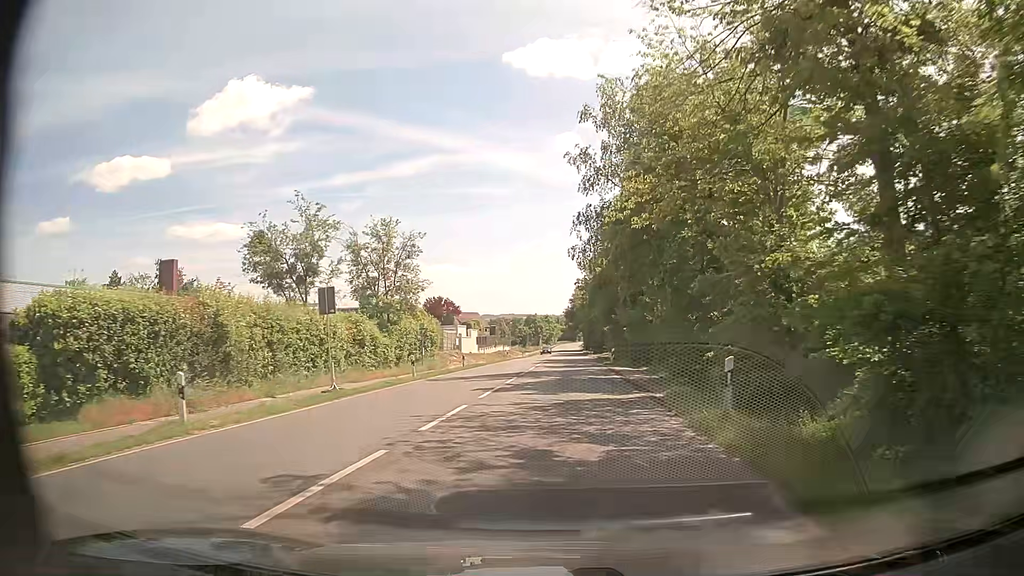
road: secondary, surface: asphalt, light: Day
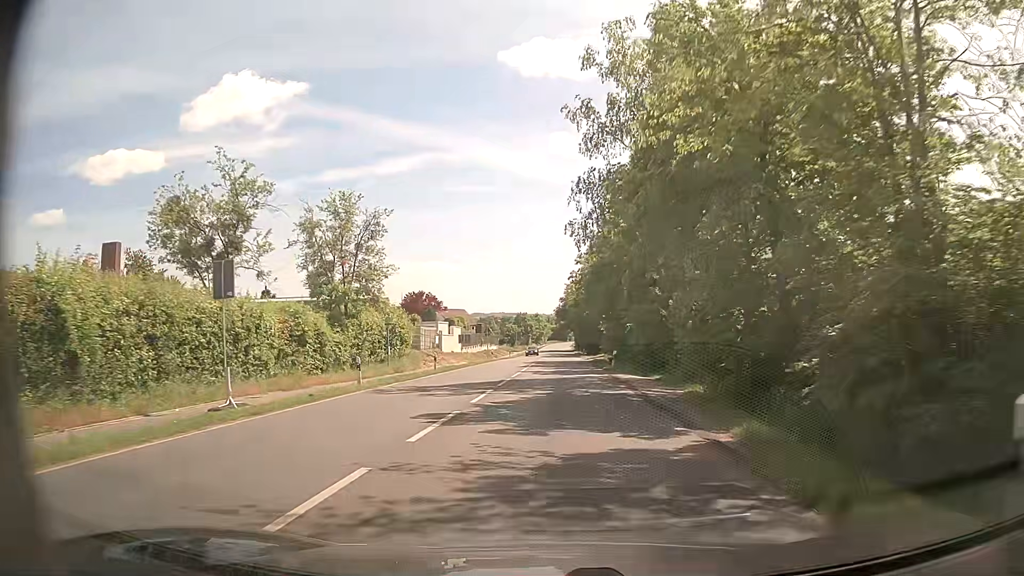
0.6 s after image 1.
(+0.1, +7.2) m; +1°
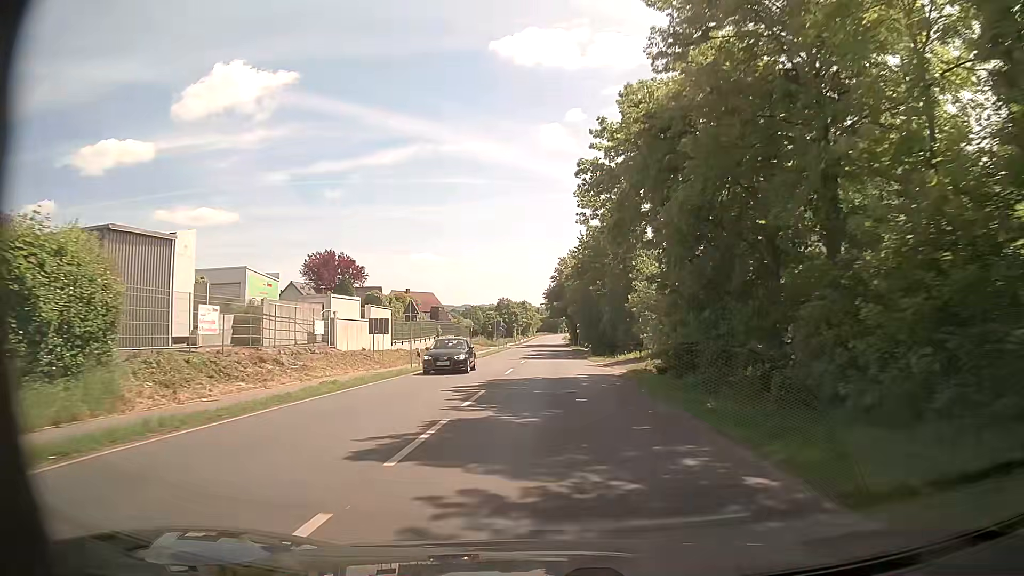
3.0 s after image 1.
(+0.1, +32.5) m; 0°
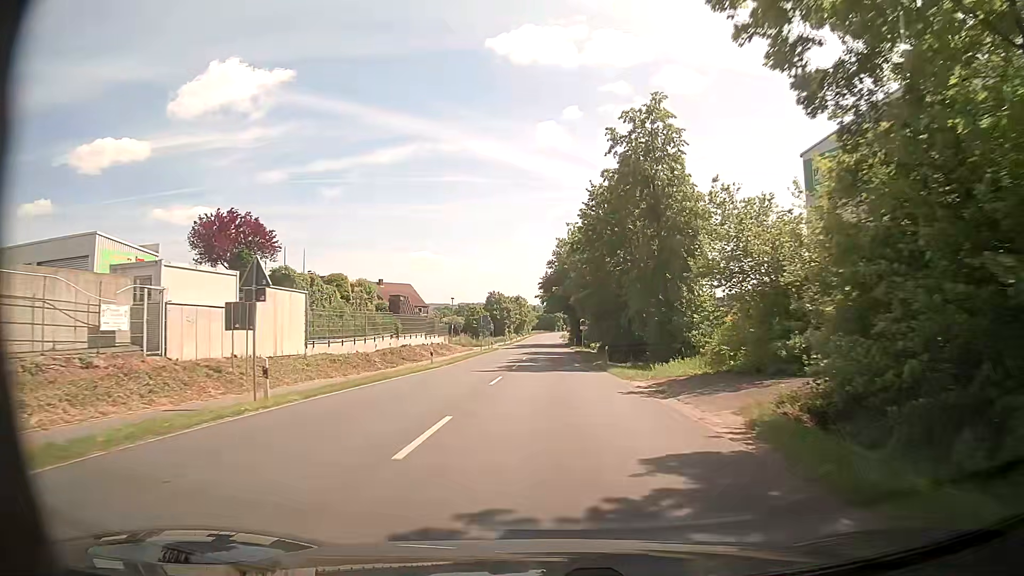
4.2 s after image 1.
(+0.1, +18.0) m; +1°
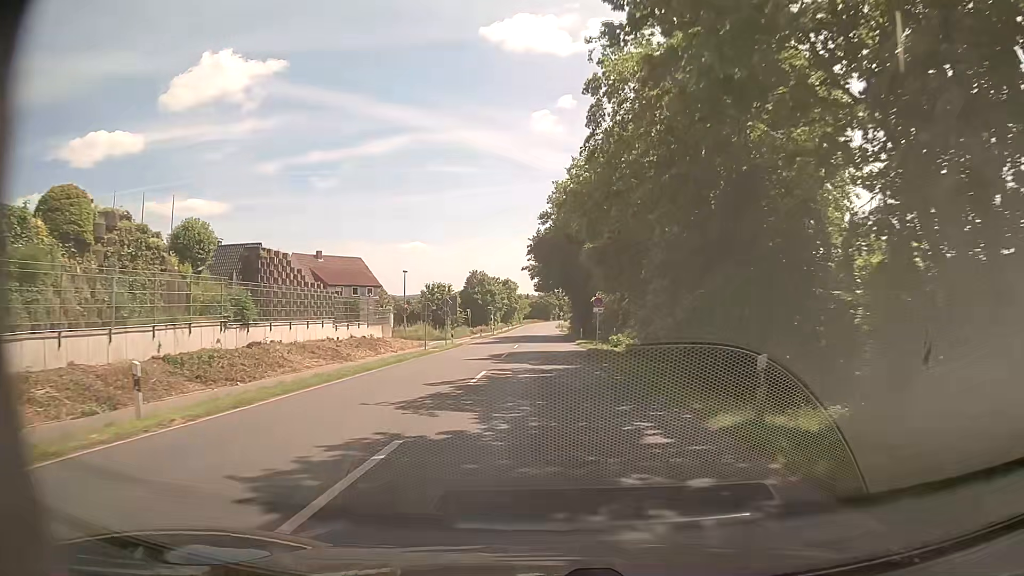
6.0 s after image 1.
(+0.1, +27.0) m; 0°
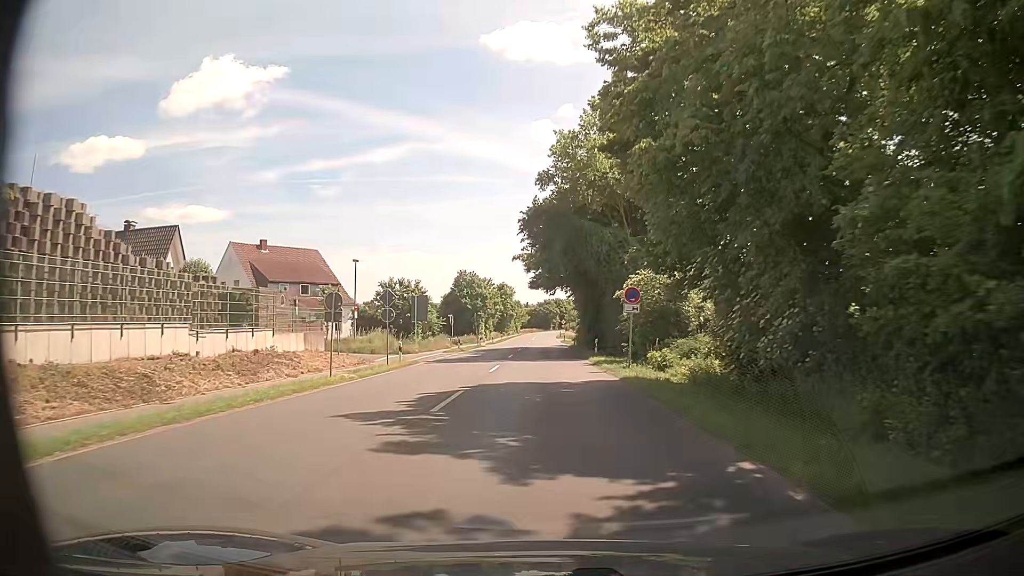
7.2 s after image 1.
(0.0, +16.7) m; 0°
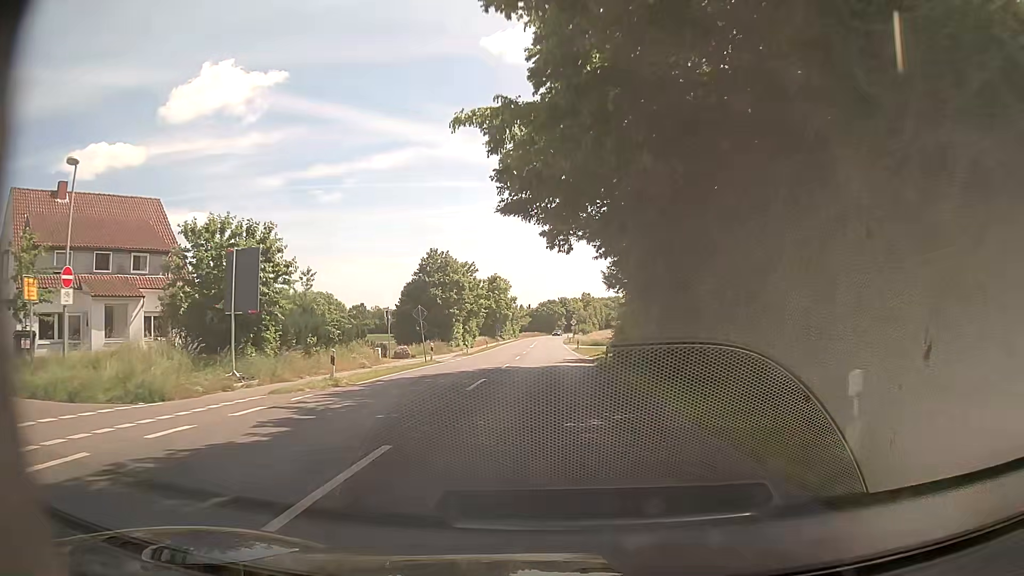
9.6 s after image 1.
(0.0, +31.2) m; 0°
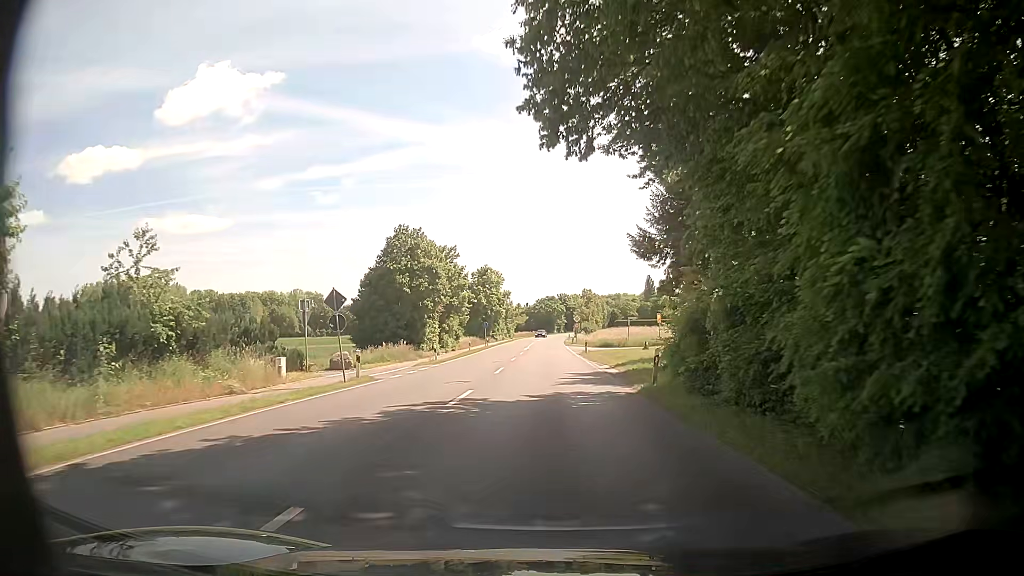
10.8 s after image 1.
(-0.1, +15.1) m; 0°
(0, +10) (0, +20) (0, +30) (+1, +40) (+1, +50) (+1, +60) (+1, +70) (+1, +80) (+1, +90) (+2, +100) m
